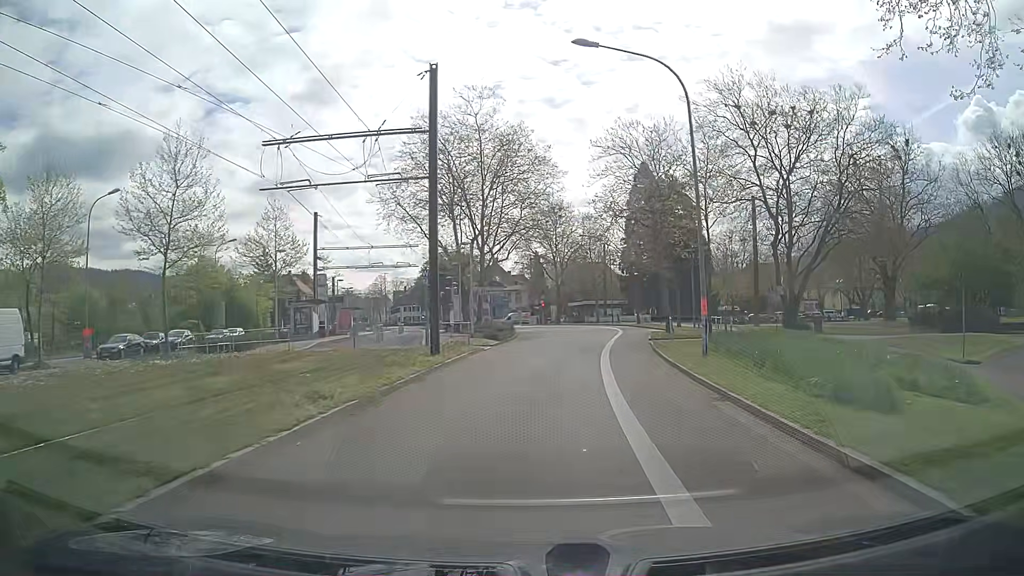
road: secondary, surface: asphalt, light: Day
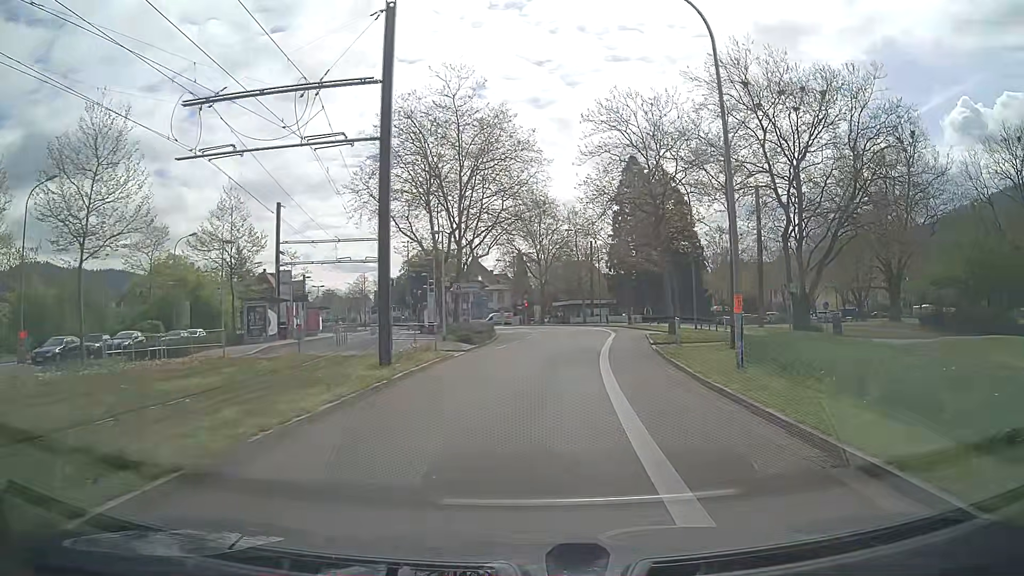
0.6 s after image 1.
(+0.1, +4.9) m; 0°
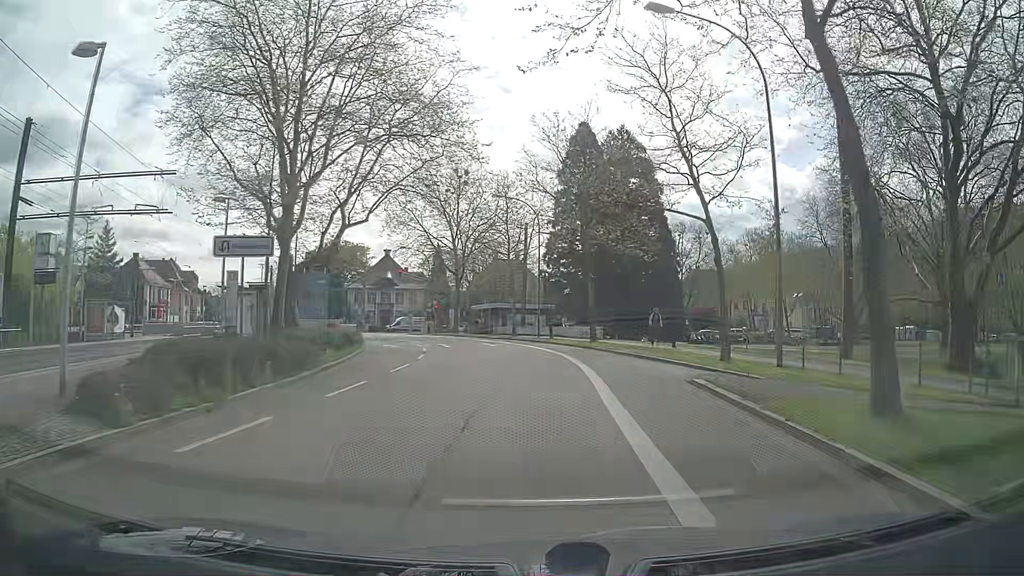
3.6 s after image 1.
(+1.6, +23.2) m; +7°
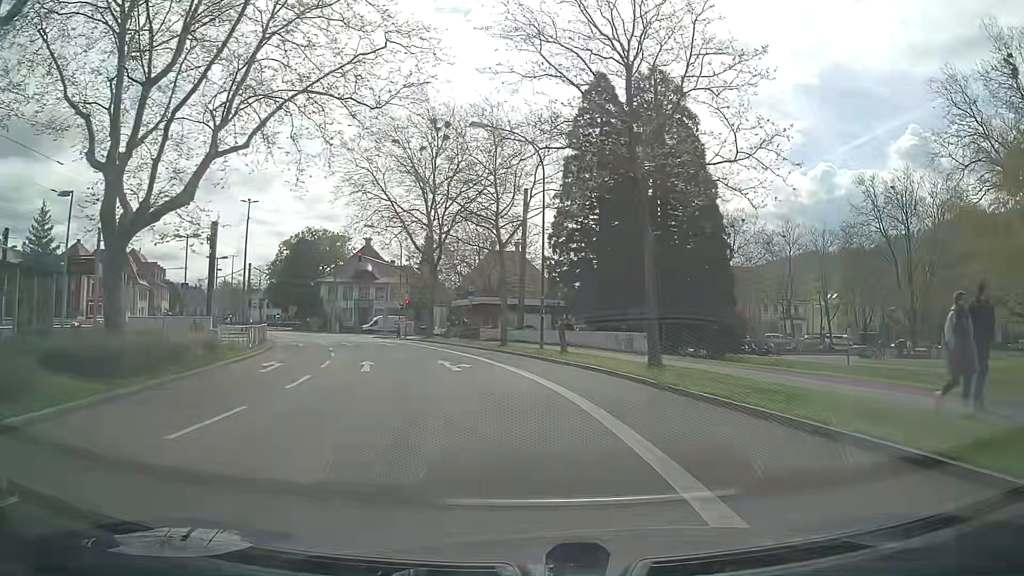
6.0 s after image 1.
(+0.2, +17.3) m; 0°
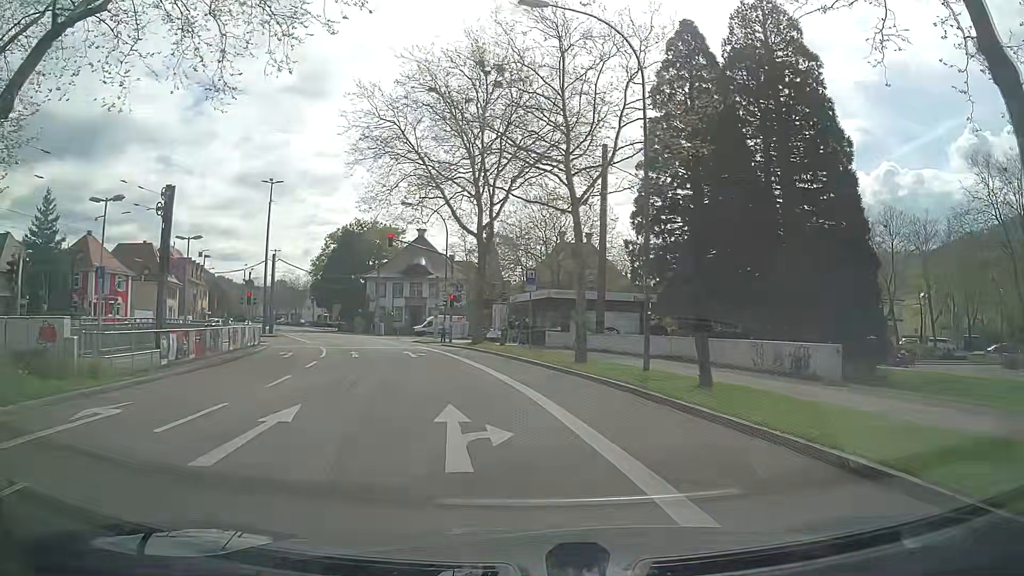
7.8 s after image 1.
(-0.5, +12.1) m; -6°
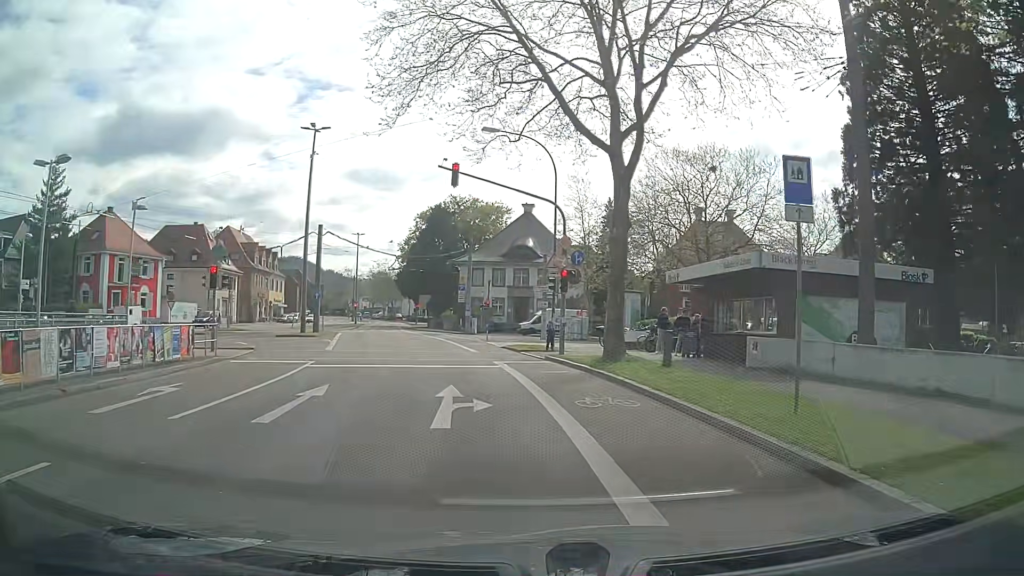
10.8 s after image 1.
(-1.5, +17.9) m; -10°
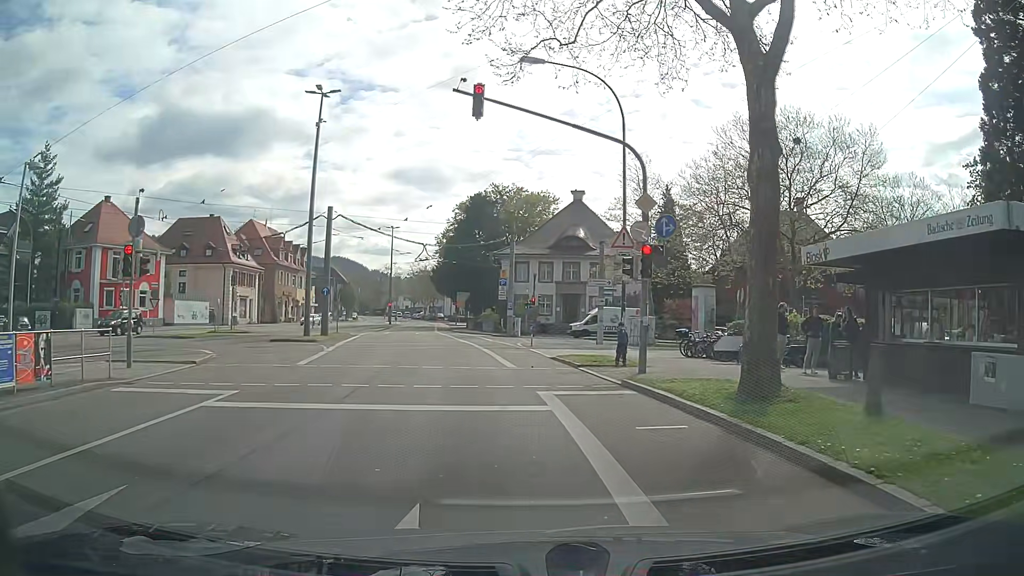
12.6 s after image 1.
(-0.1, +8.5) m; -2°
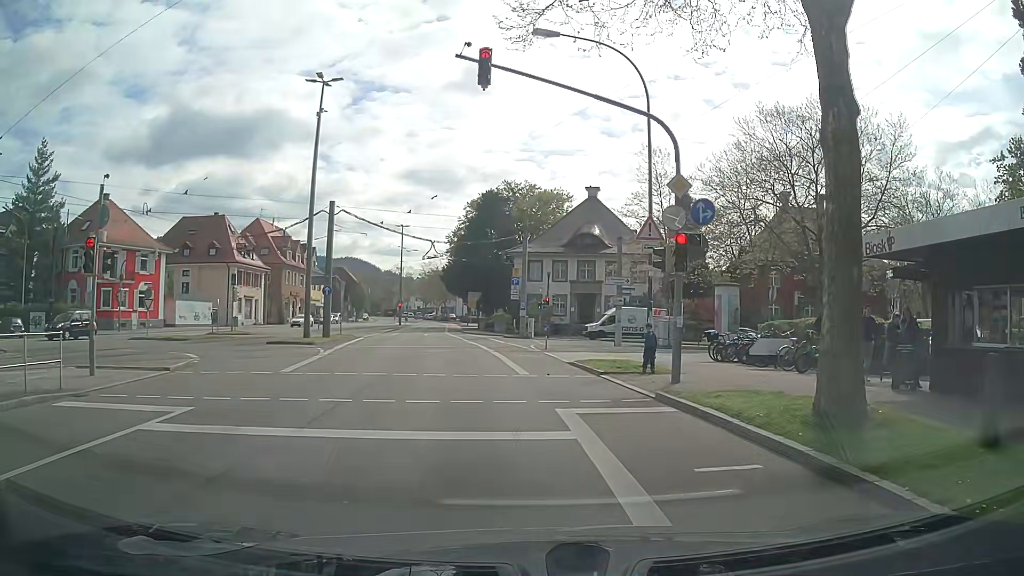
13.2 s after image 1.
(-0.1, +2.3) m; -1°
